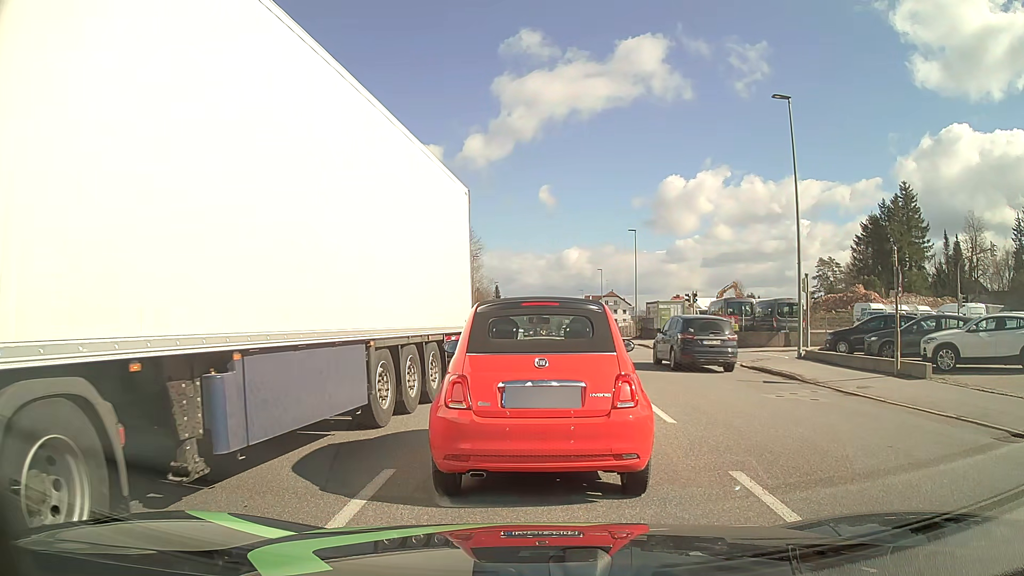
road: tertiary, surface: asphalt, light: Day
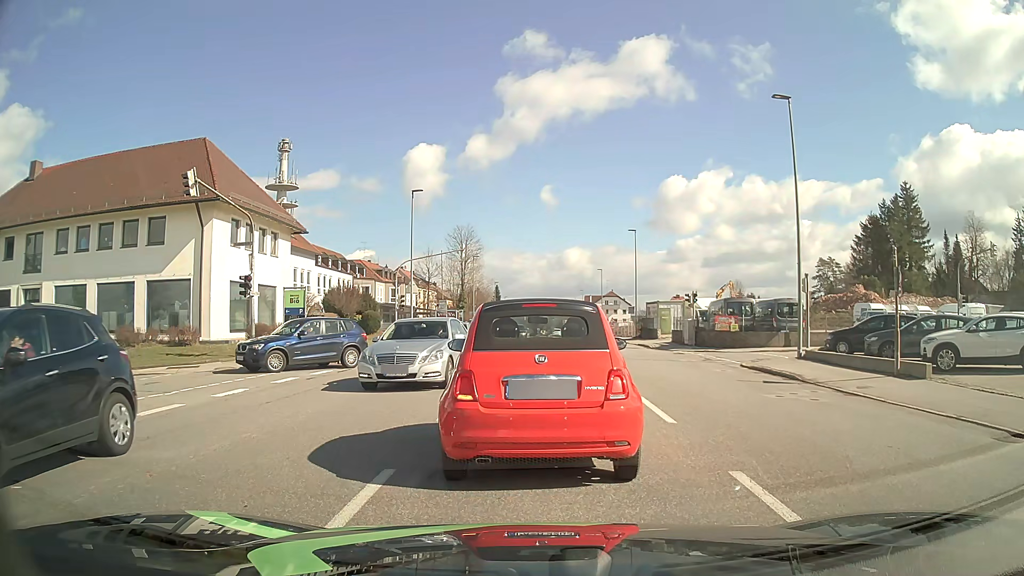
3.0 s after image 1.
(0.0, 0.0) m; 0°
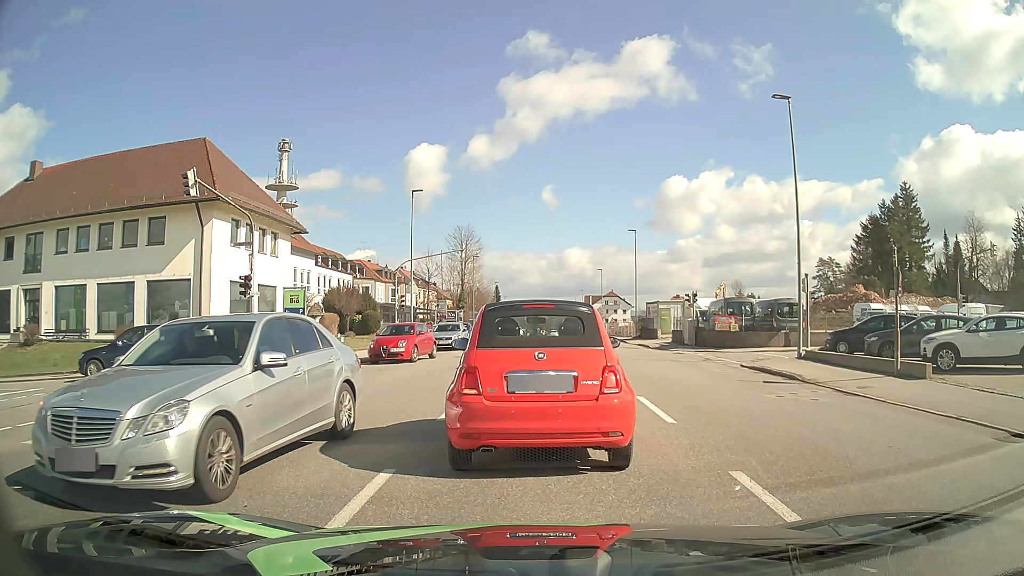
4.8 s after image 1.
(0.0, 0.0) m; 0°
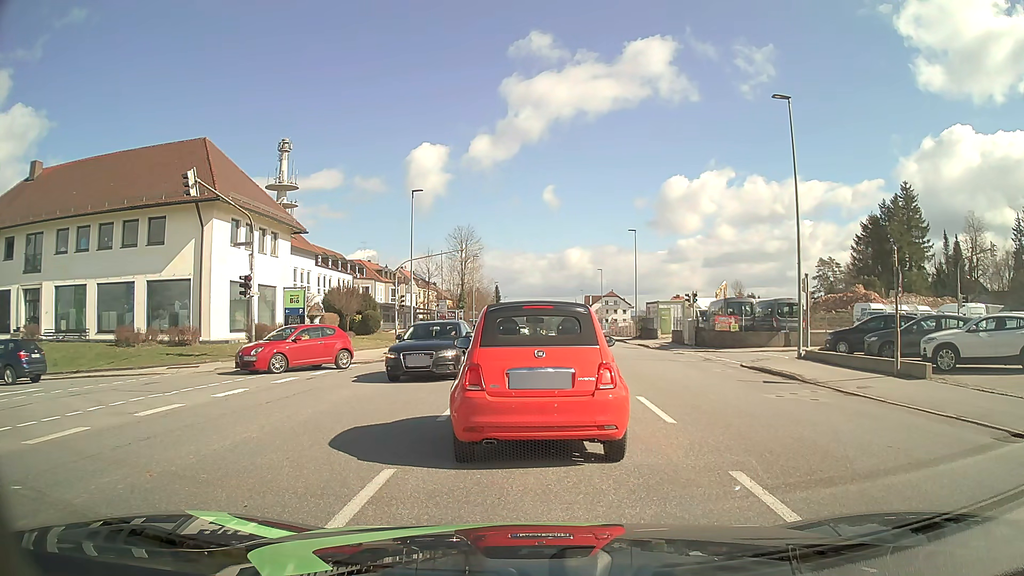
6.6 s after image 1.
(0.0, 0.0) m; 0°
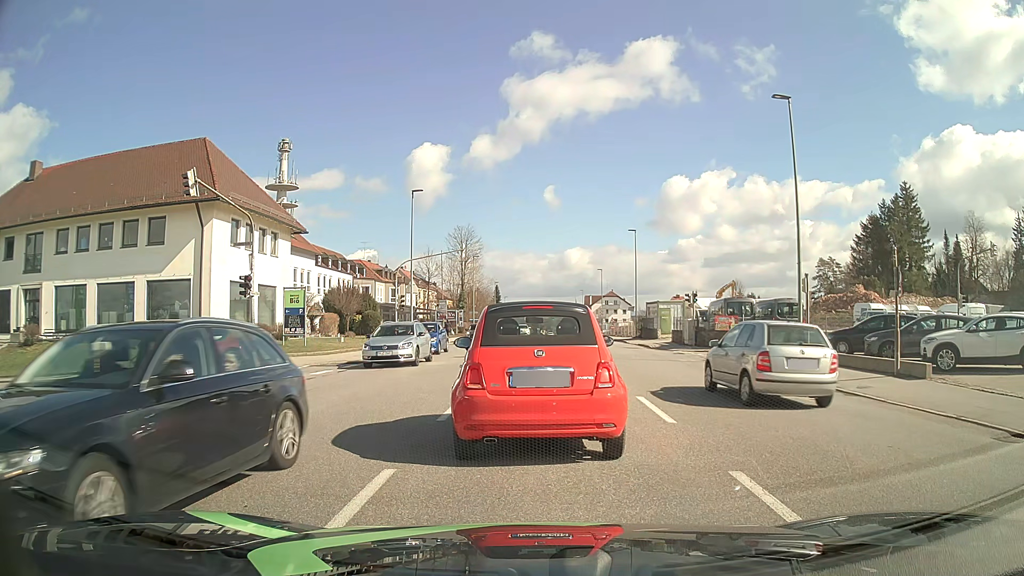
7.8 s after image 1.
(0.0, 0.0) m; 0°
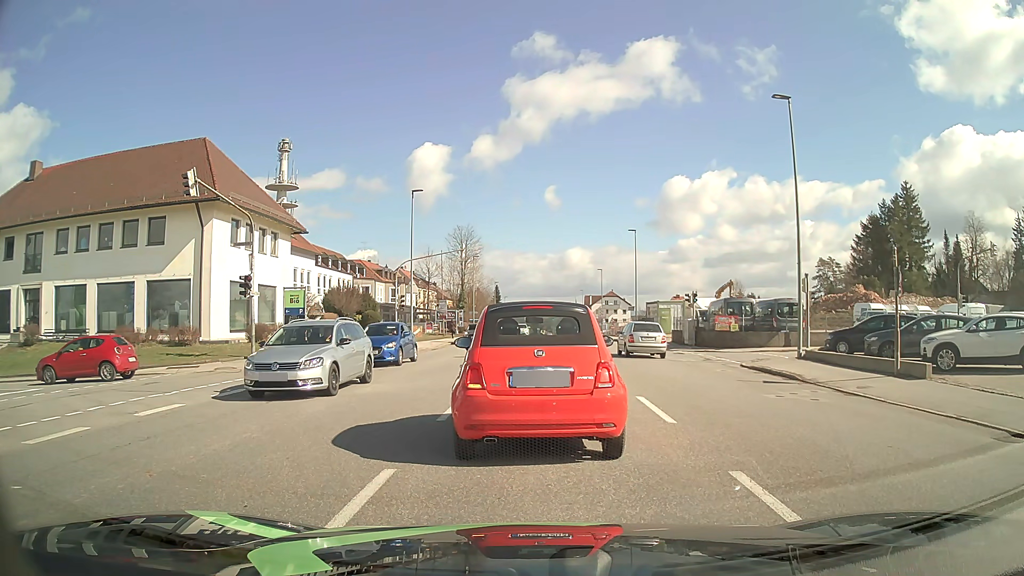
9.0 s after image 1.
(0.0, 0.0) m; 0°
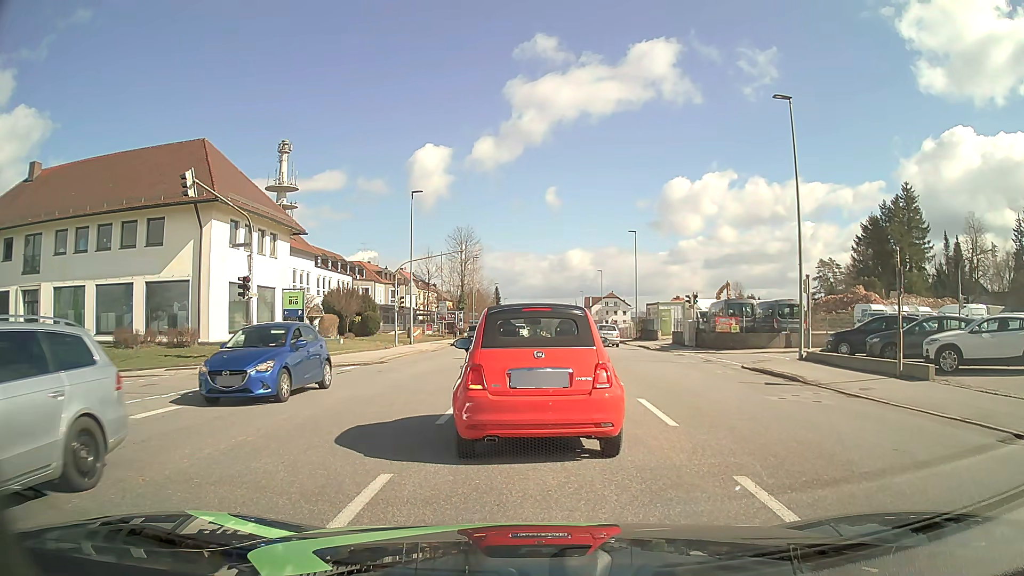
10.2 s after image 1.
(0.0, +0.1) m; 0°
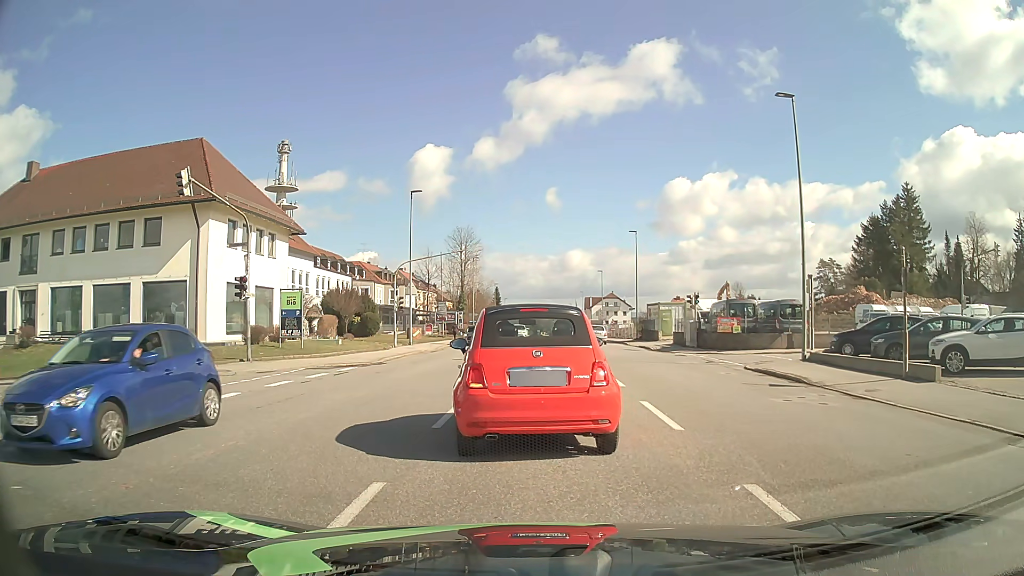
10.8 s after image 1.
(0.0, +0.3) m; 0°
